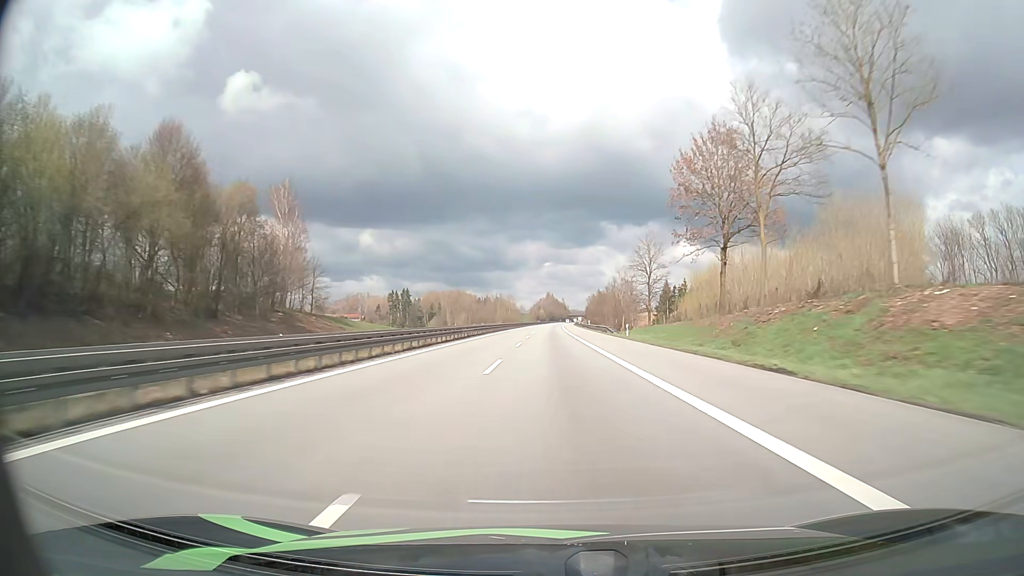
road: motorway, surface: asphalt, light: Day
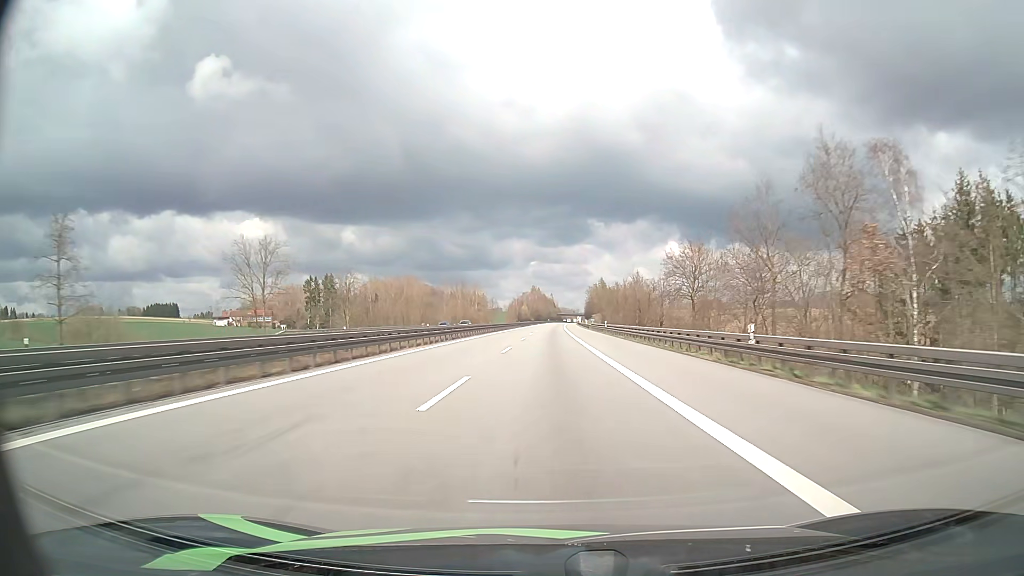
(+0.8, +133.6) m; +1°
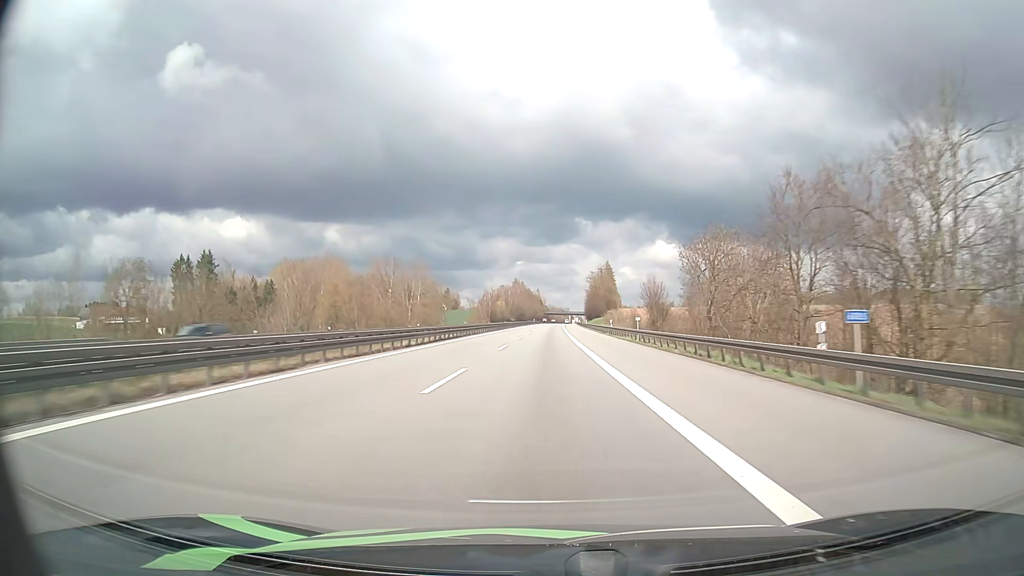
(+1.1, +106.1) m; +1°
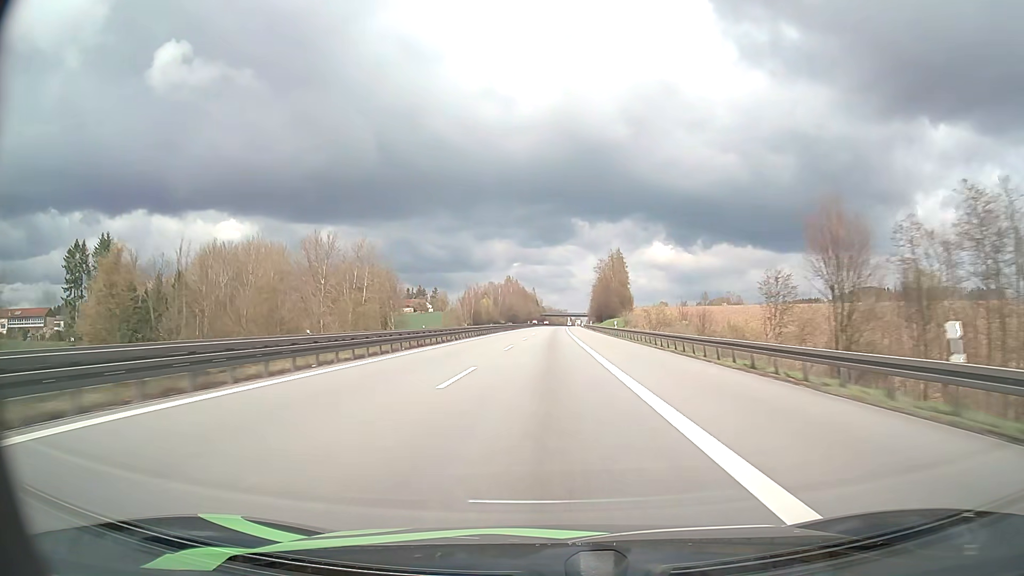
(+0.1, +53.2) m; 0°
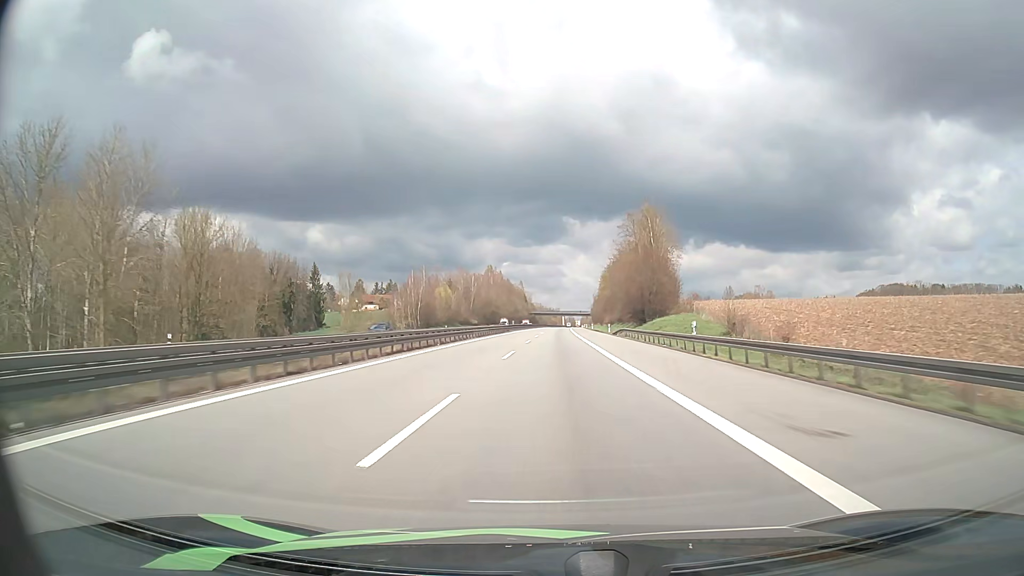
(+0.2, +79.9) m; +1°
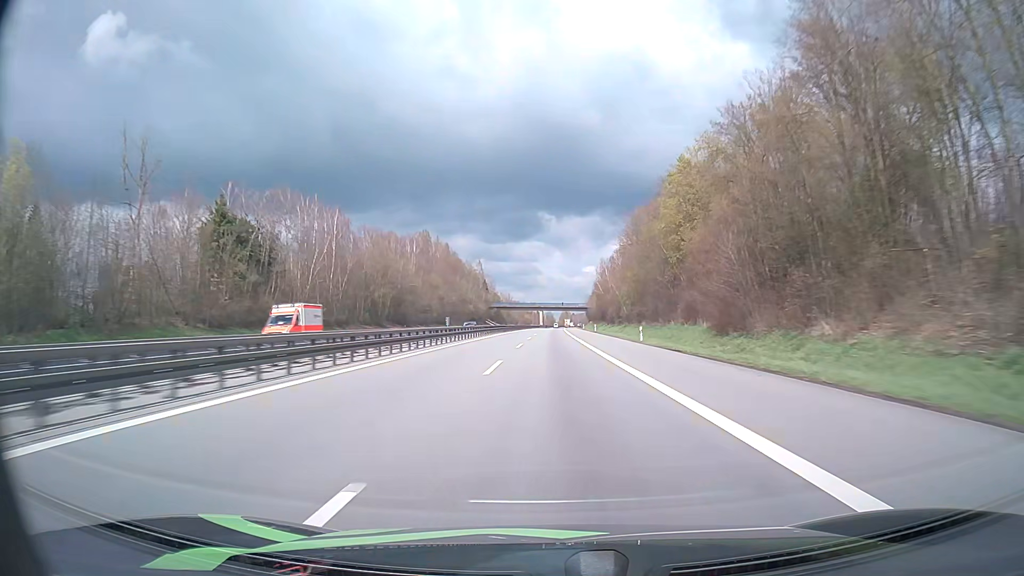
(+2.3, +133.6) m; +2°
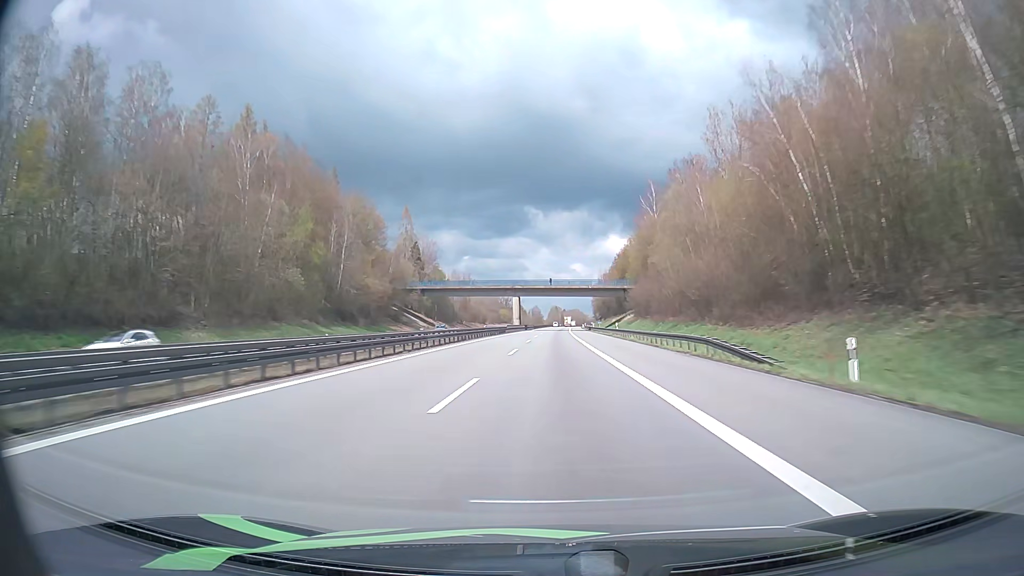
(+1.1, +133.7) m; +1°
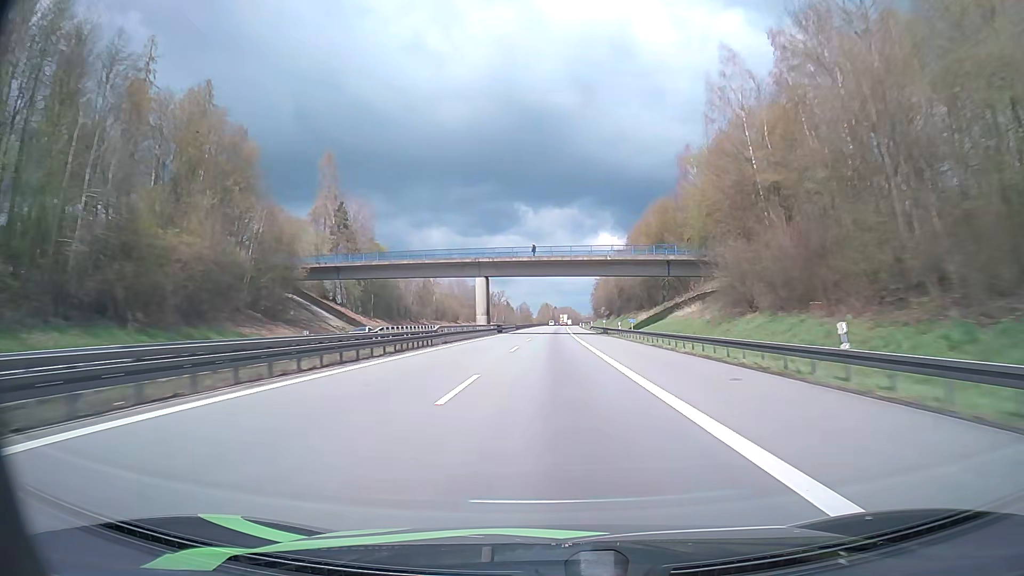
(+0.3, +53.4) m; +1°
(0, +10) (0, +20) (0, +30) (0, +40) (0, +50) (0, +60) (+1, +70) (+1, +80) (+1, +90) (+1, +100) m
